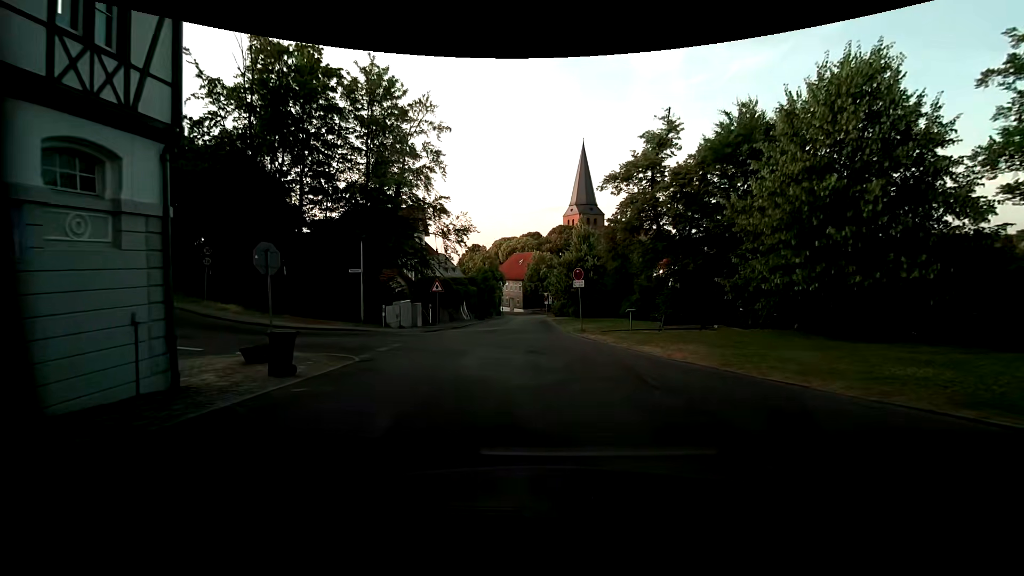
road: residential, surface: asphalt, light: Day
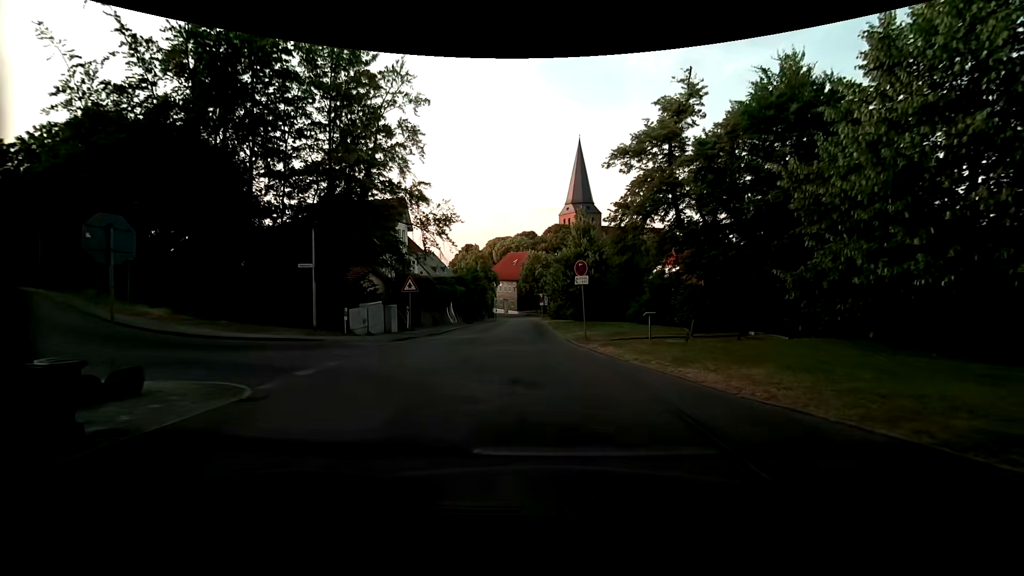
(-0.1, +4.7) m; -1°
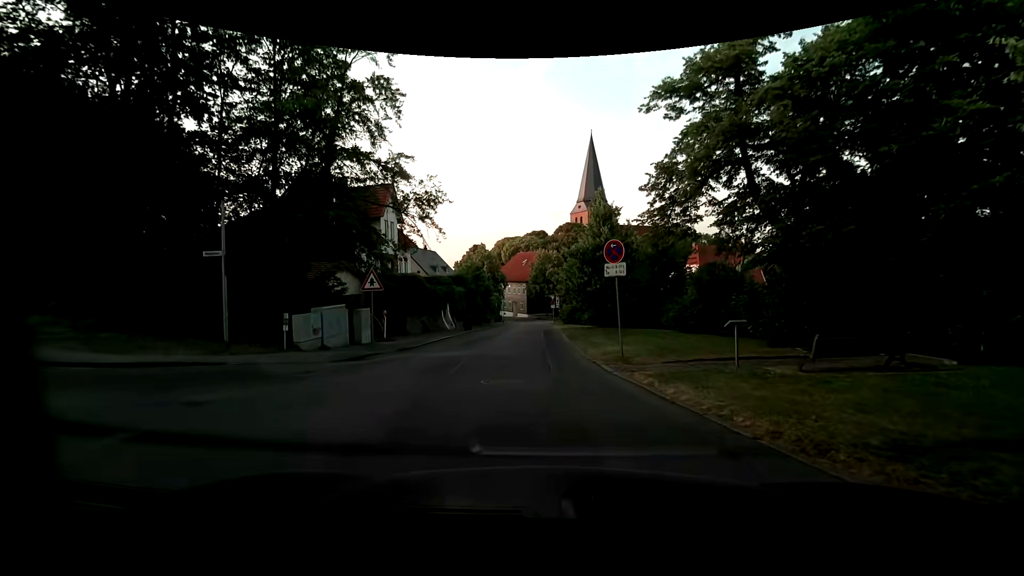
(+0.1, +6.6) m; -1°
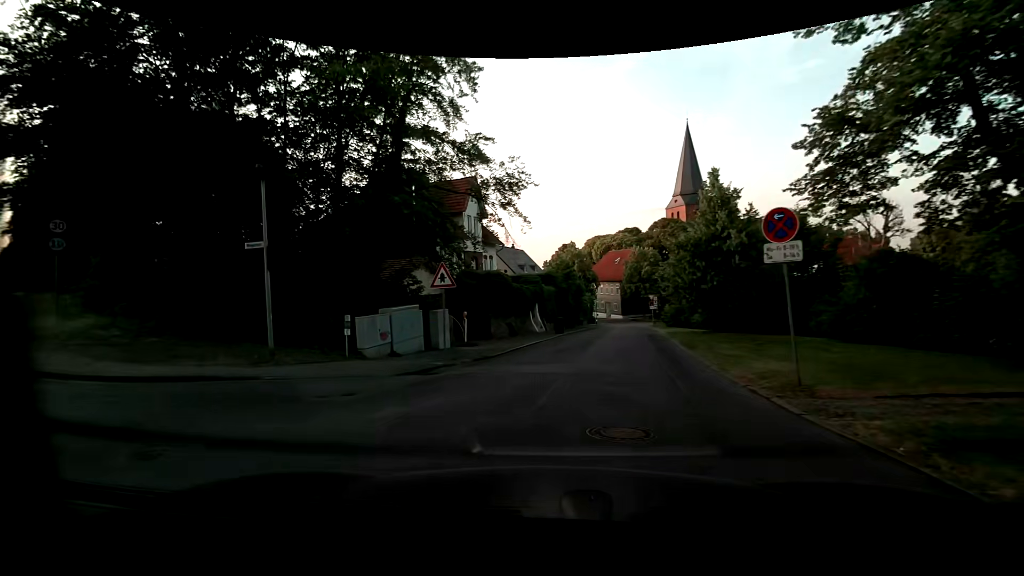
(-0.1, +3.6) m; -8°
